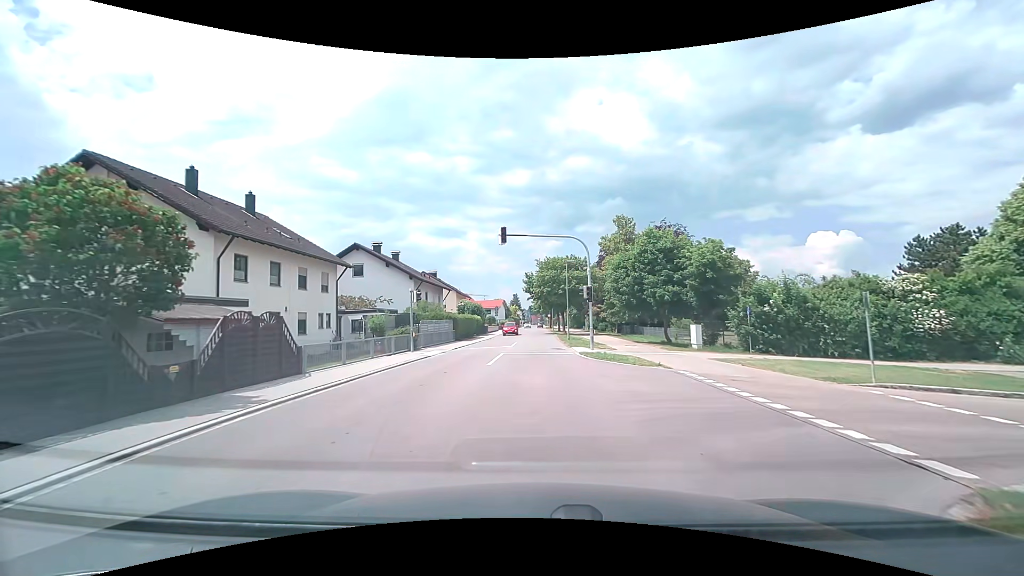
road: tertiary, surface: asphalt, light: Day
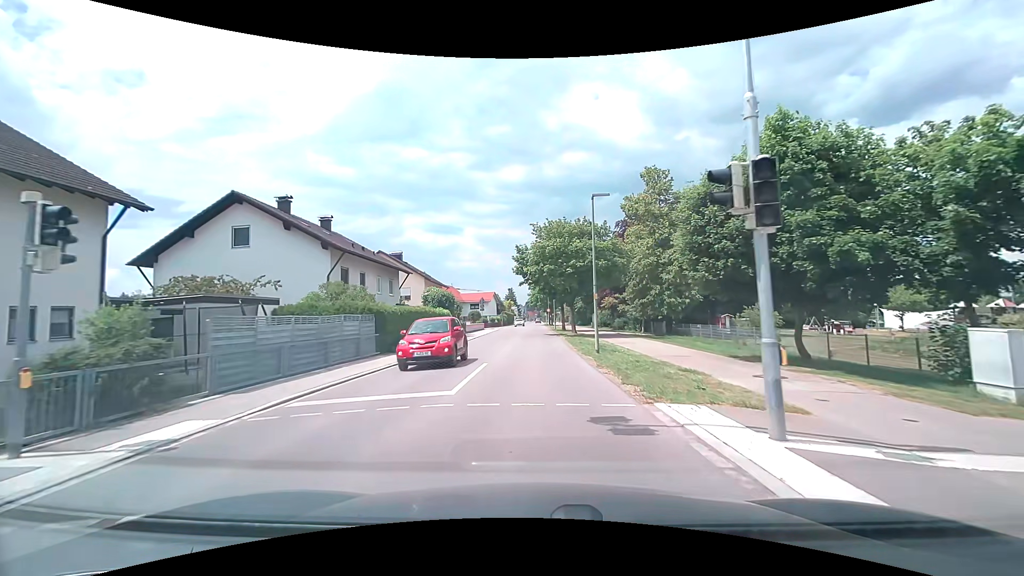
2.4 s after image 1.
(0.0, +19.6) m; 0°
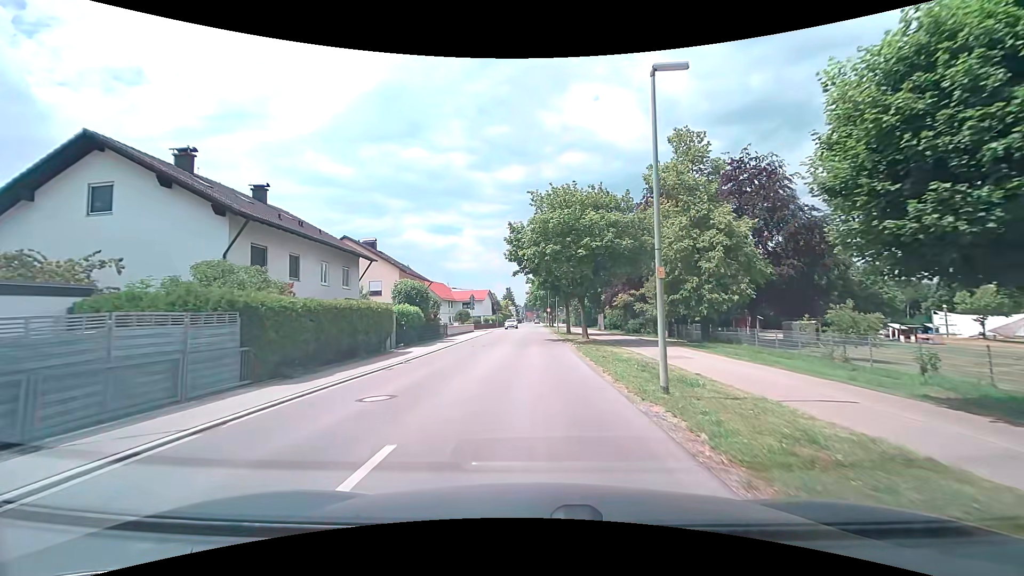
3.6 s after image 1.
(0.0, +10.0) m; 0°
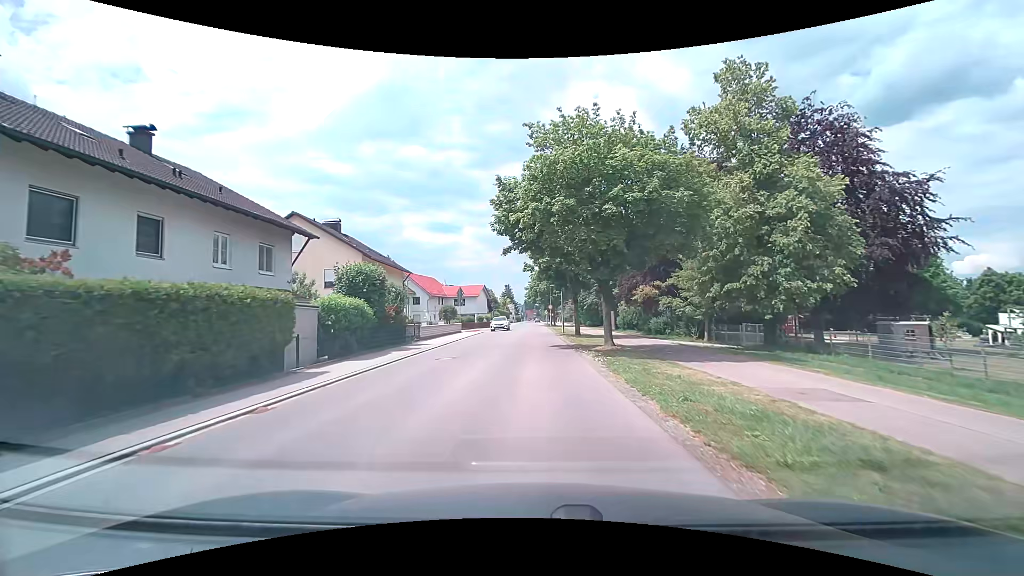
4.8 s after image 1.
(0.0, +9.8) m; 0°
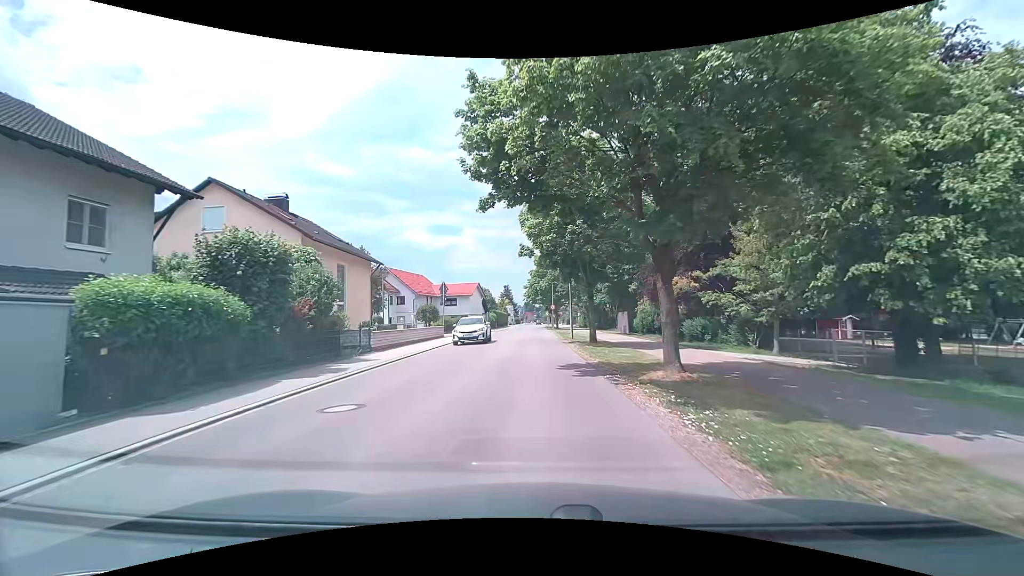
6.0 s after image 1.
(+0.1, +9.3) m; +1°
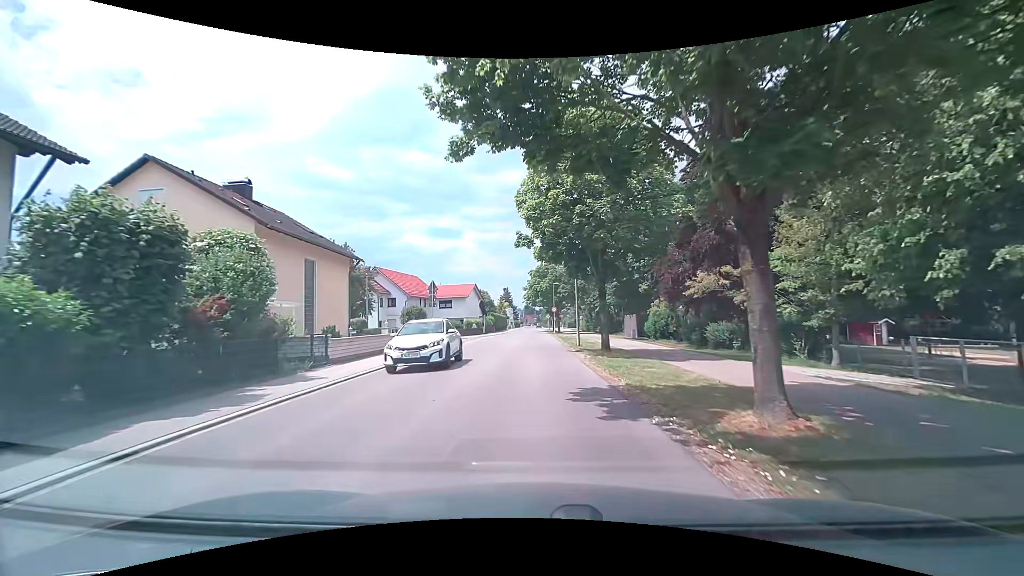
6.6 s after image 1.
(0.0, +4.5) m; 0°
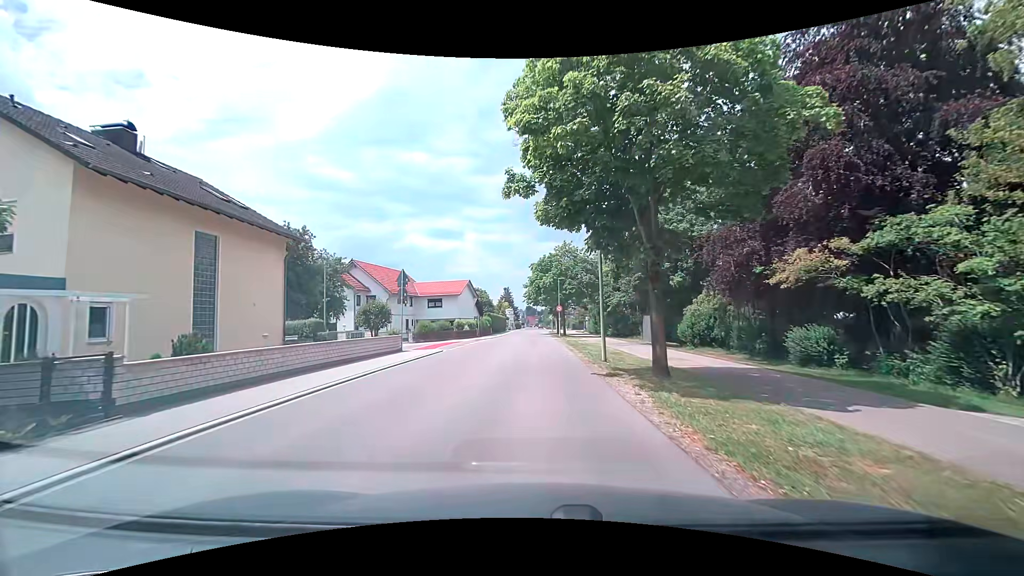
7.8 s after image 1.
(0.0, +9.0) m; 0°
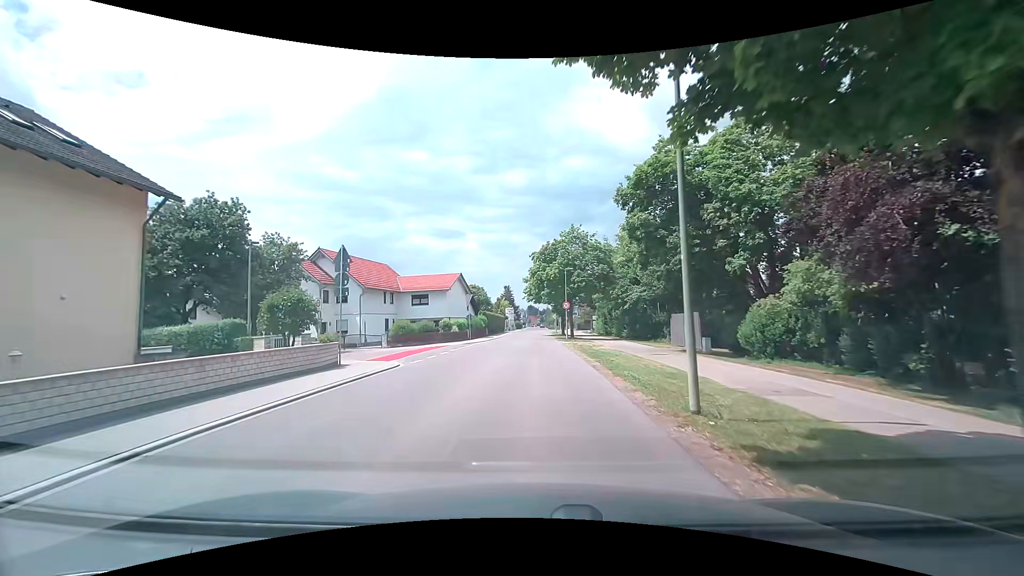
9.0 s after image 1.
(0.0, +9.3) m; -1°
(0, +10) (0, +20) (0, +30) (0, +40) (+1, +50) (+1, +60) (+1, +70) (+2, +80) (+2, +90) (+2, +100) m
